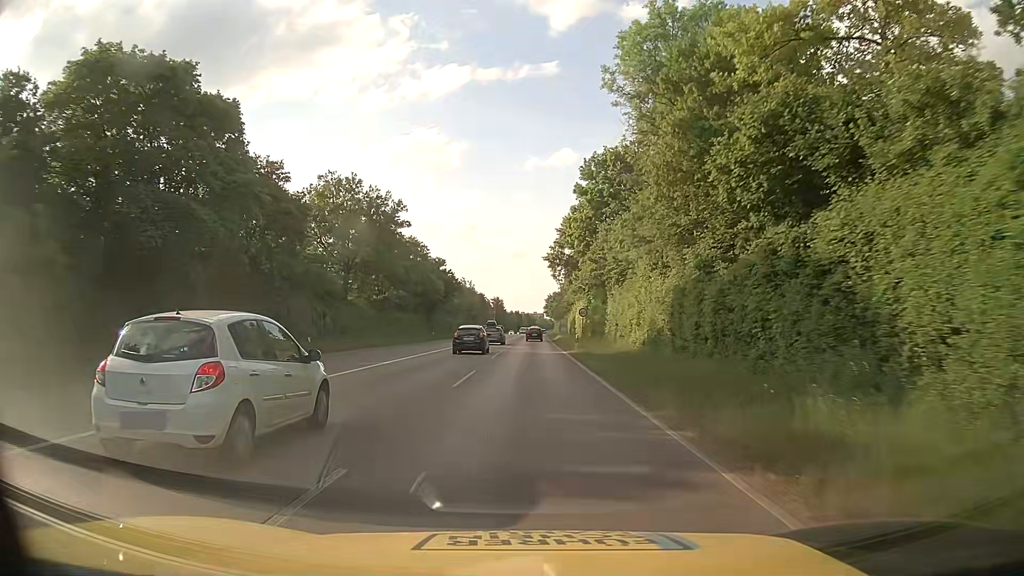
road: secondary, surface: asphalt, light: Day
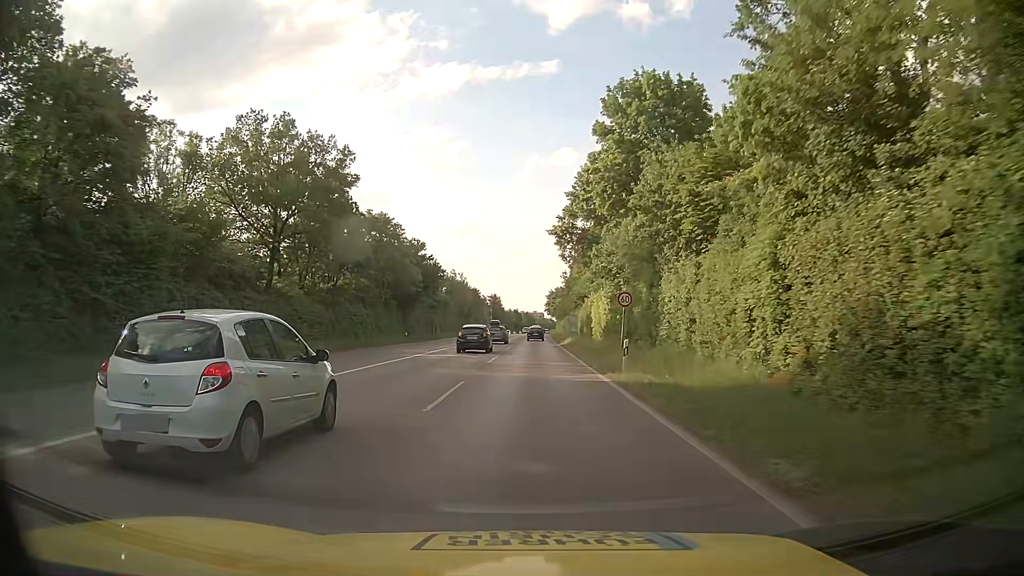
(-0.1, +19.8) m; 0°
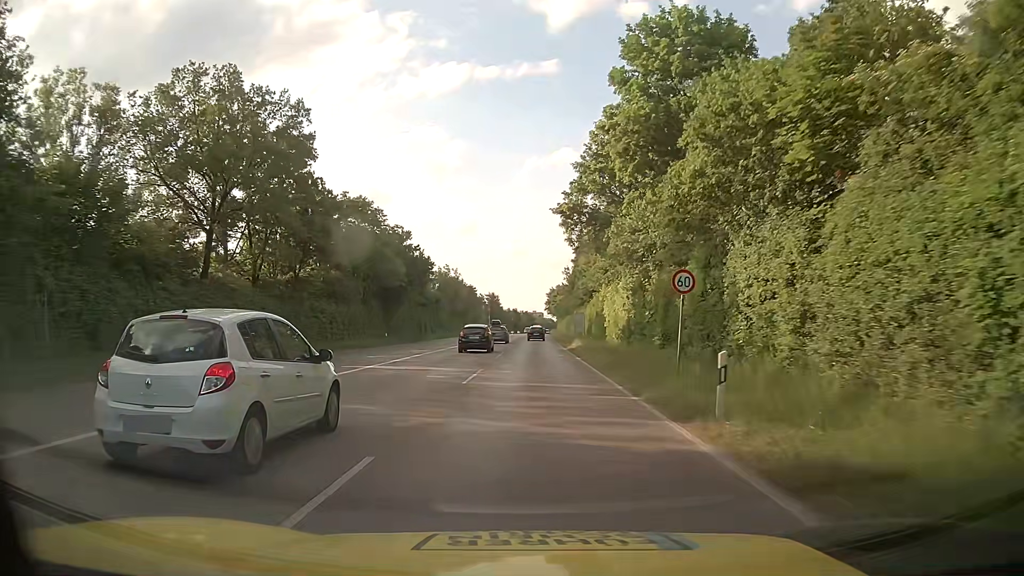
(0.0, +9.9) m; 0°
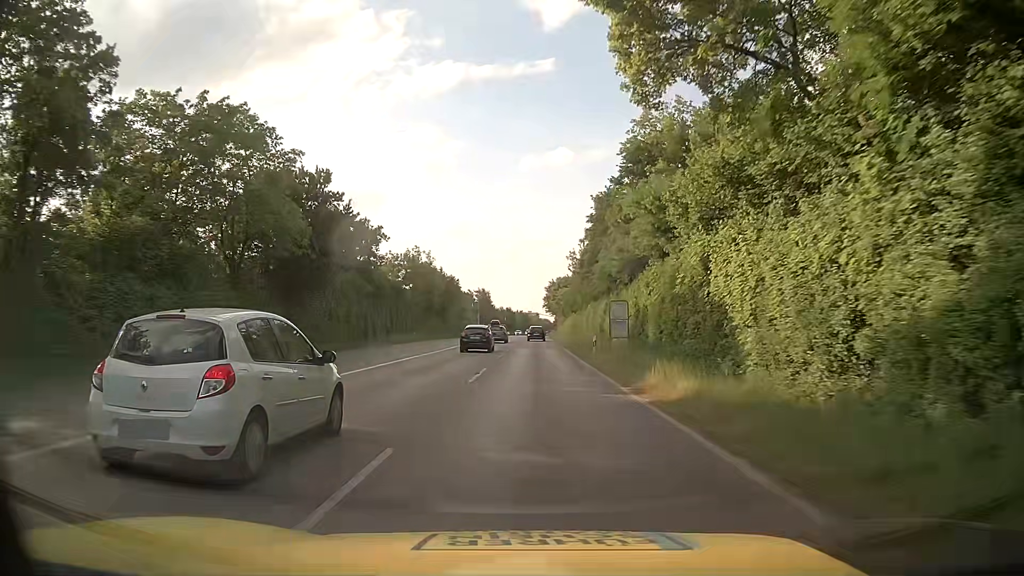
(+0.1, +29.6) m; +1°
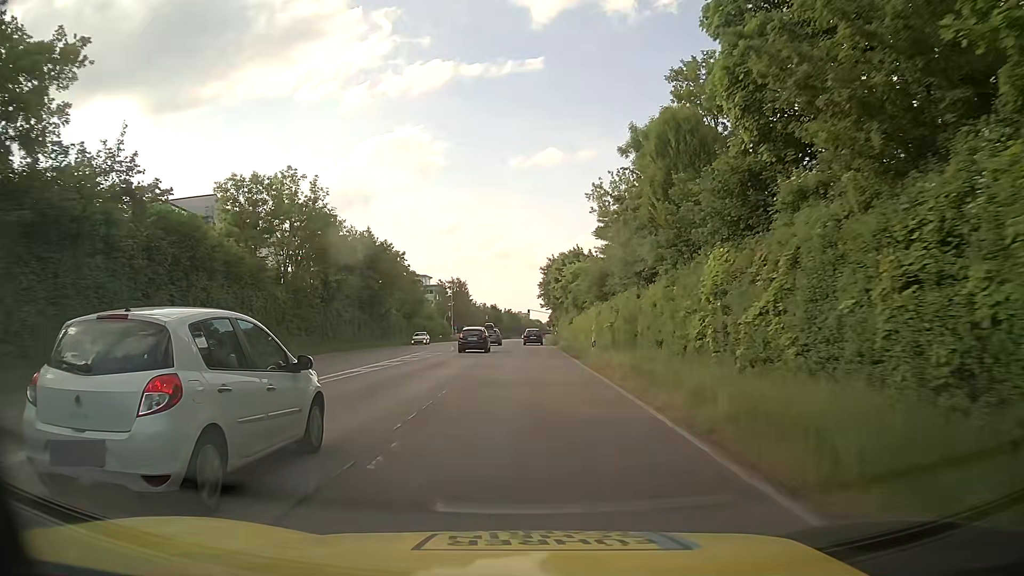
(+0.3, +49.5) m; +1°
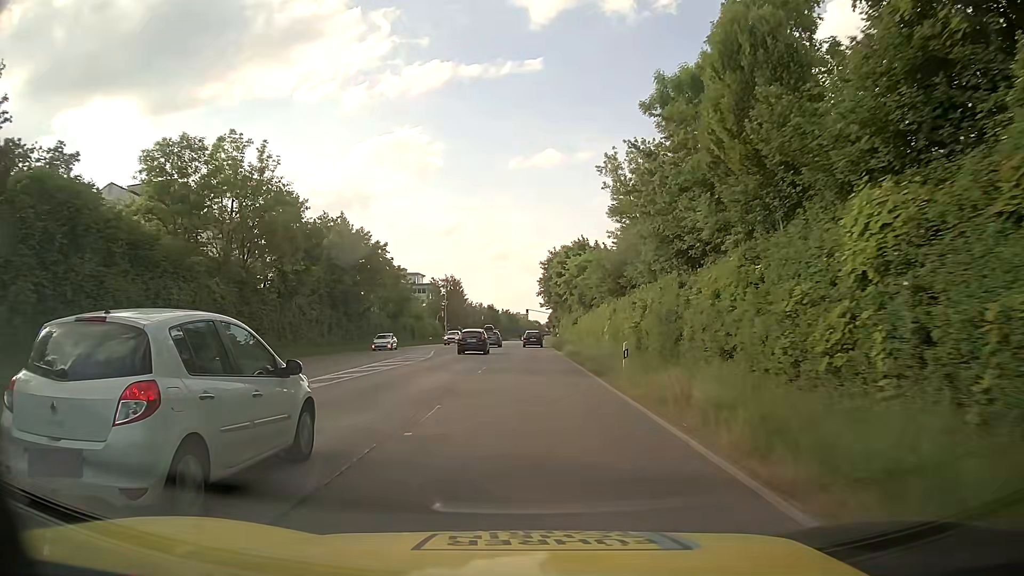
(0.0, +9.9) m; 0°
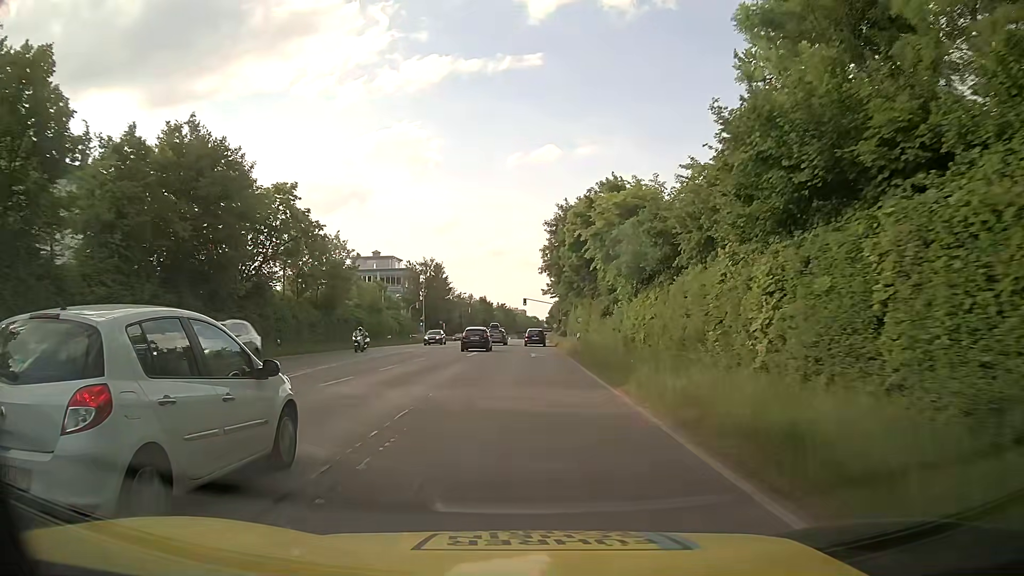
(+0.2, +29.6) m; +1°
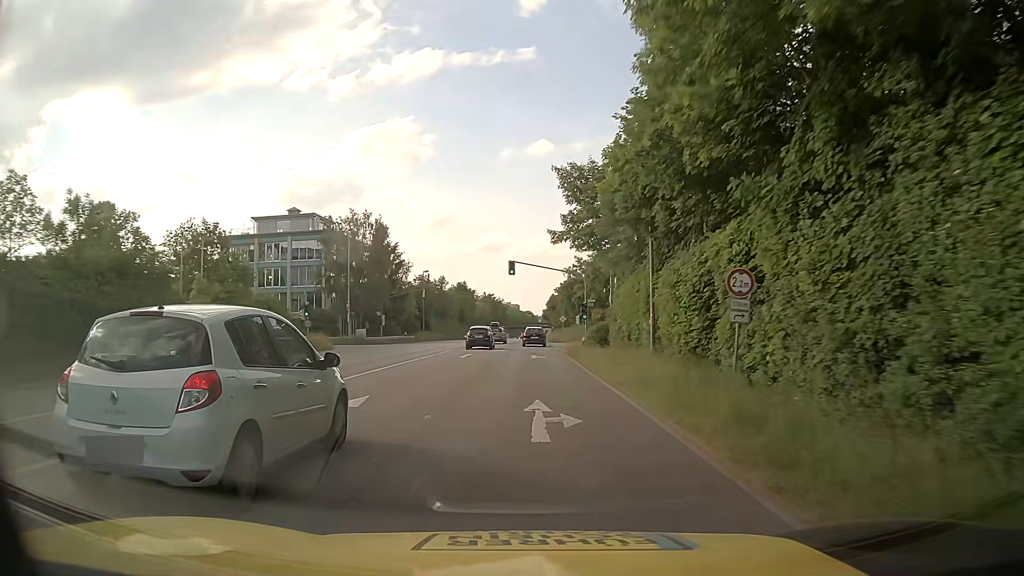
(+0.1, +47.6) m; 0°
(0, +10) (0, +20) (0, +30) (0, +40) (0, +50) (0, +60) (0, +70) (+1, +80) (+1, +90) (+1, +100) m
